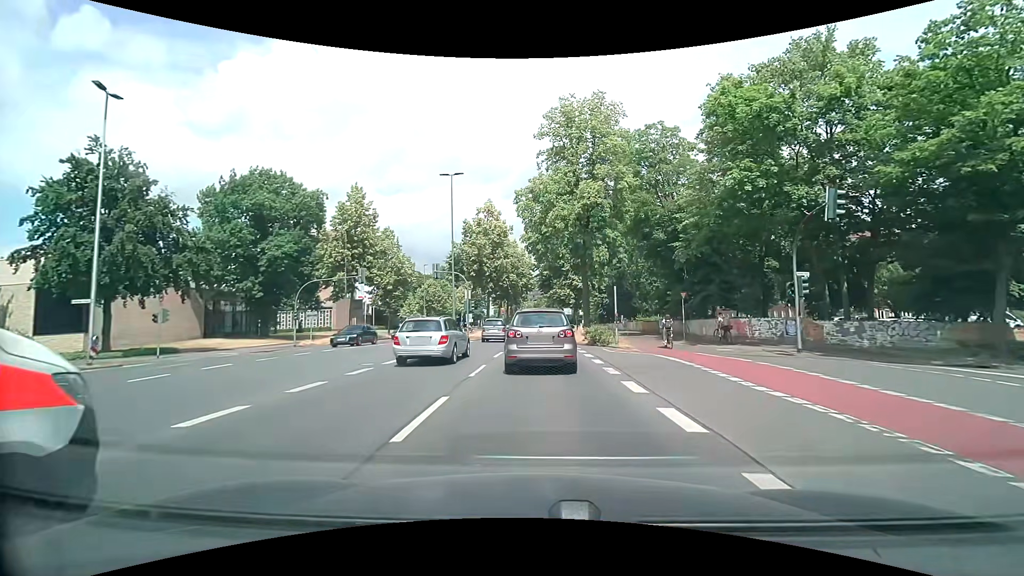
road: primary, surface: asphalt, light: Day
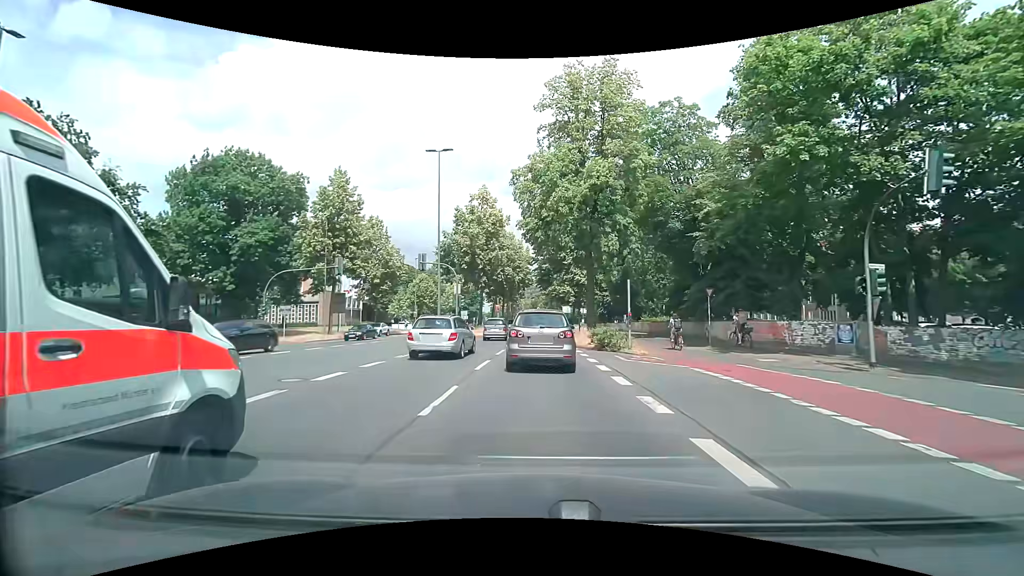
(0.0, +4.9) m; +1°
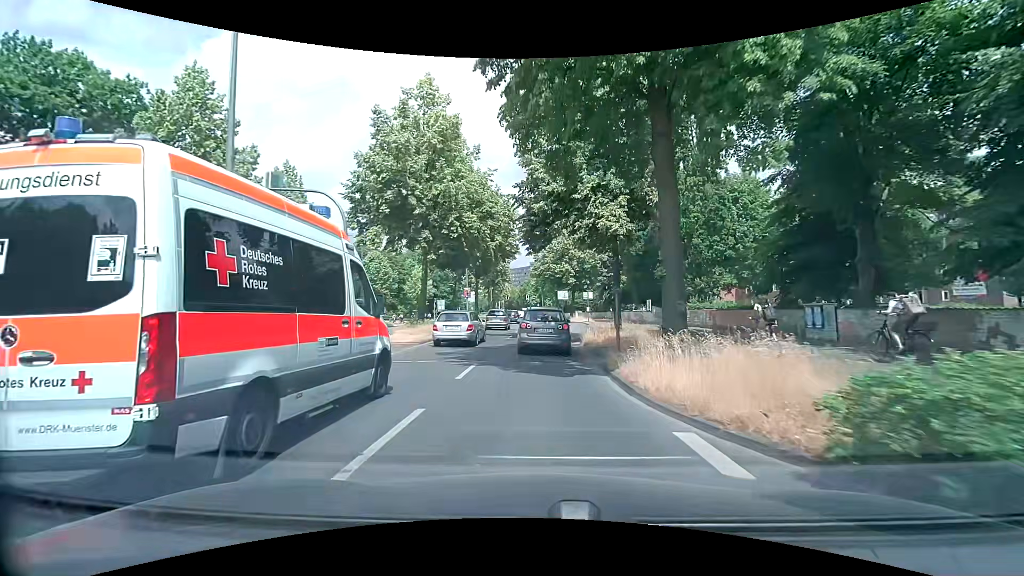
(+0.3, +21.3) m; +2°
(0, +10) (0, +20) (0, +30) (+1, +40) (+1, +50) (+1, +60) (+1, +70) (+1, +80) (+1, +90) (+1, +100) m
